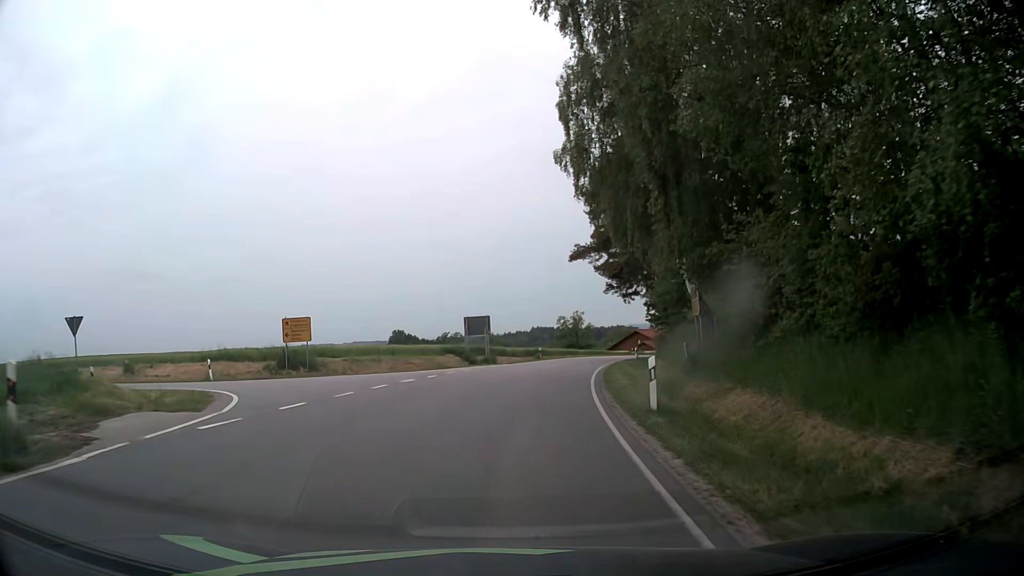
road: tertiary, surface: asphalt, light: Day
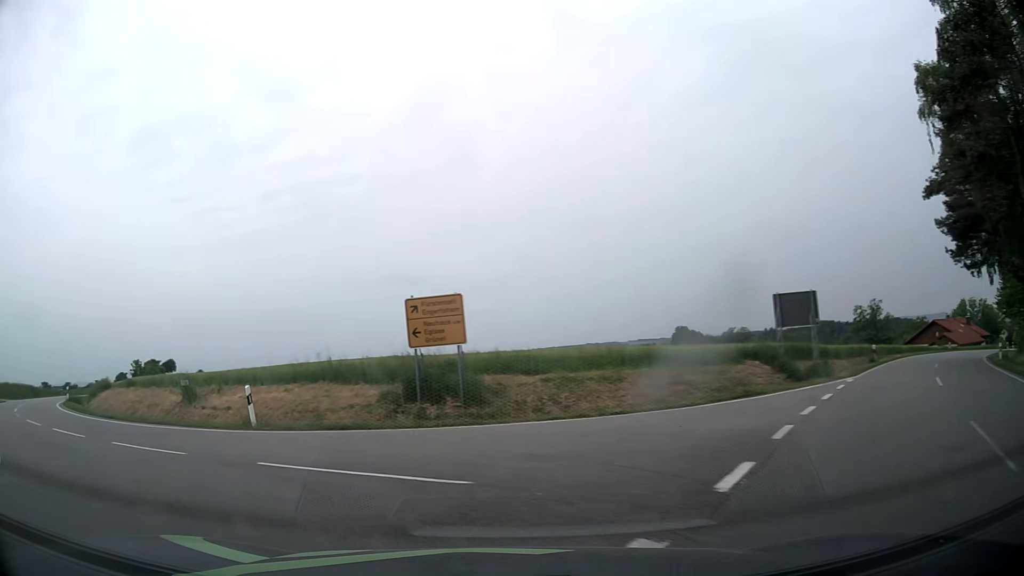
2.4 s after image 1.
(-1.4, +18.3) m; -22°
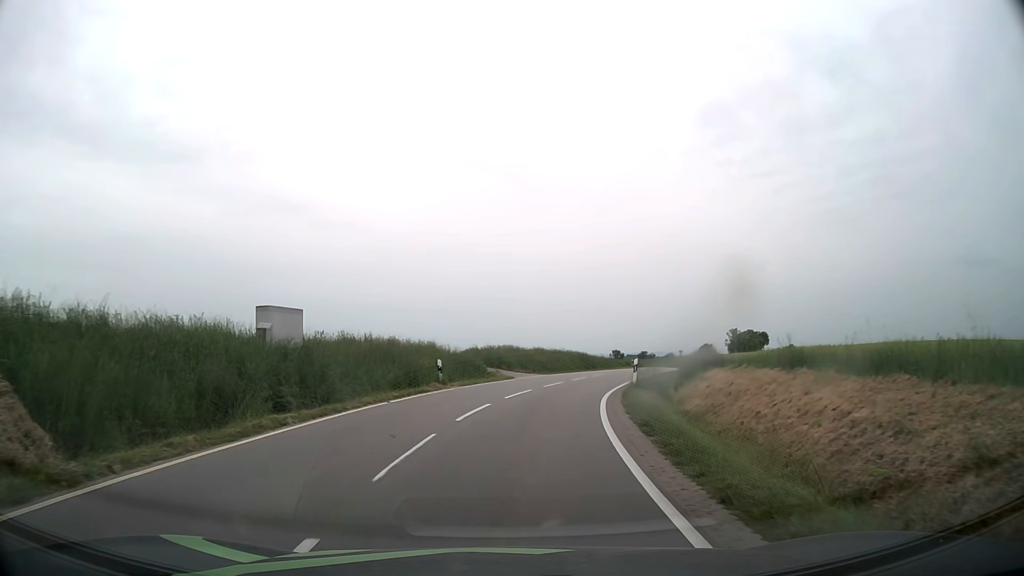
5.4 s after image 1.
(-13.0, +18.5) m; -51°
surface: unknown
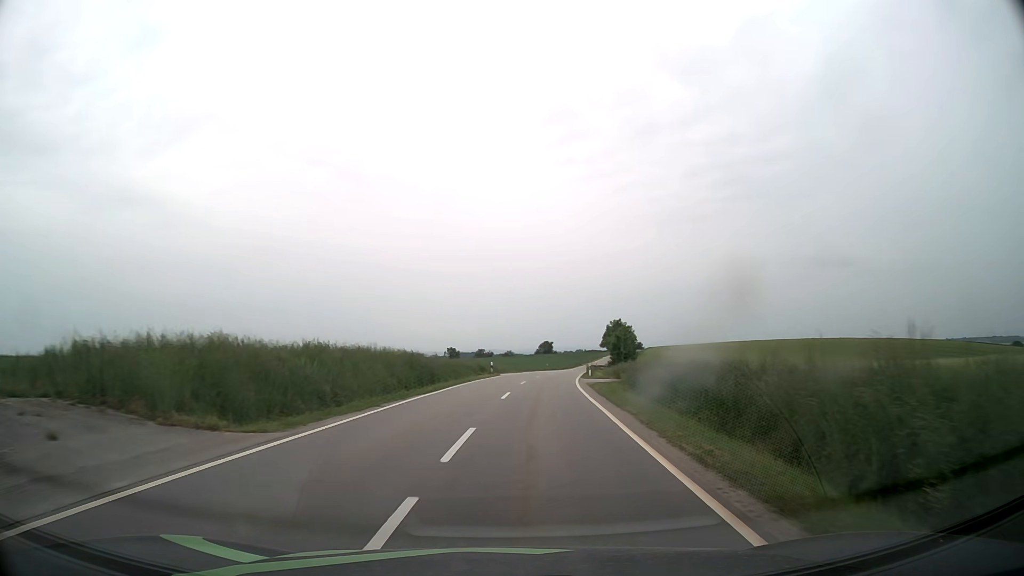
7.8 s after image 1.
(+2.8, +28.7) m; +14°
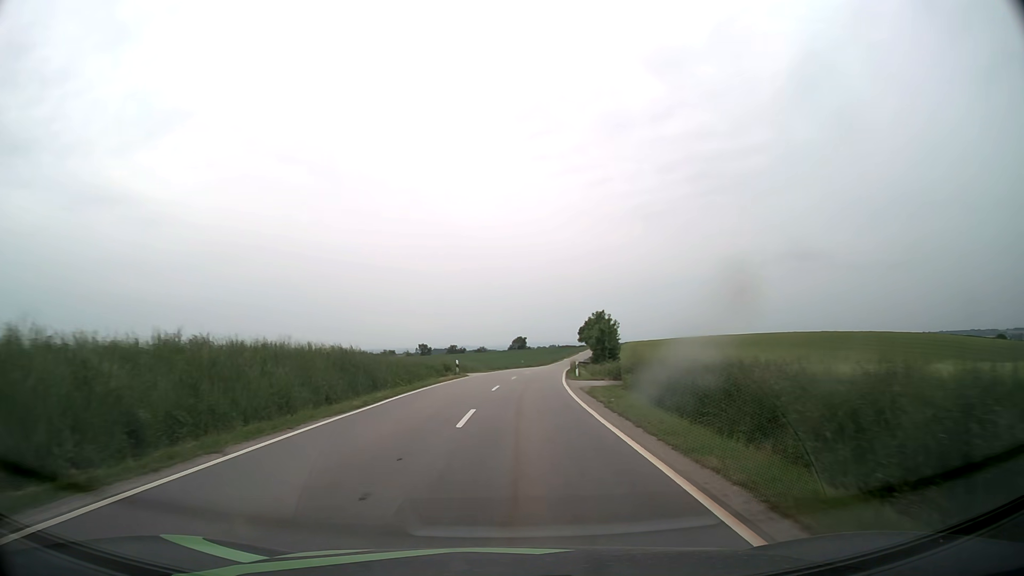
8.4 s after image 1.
(+0.2, +8.8) m; +2°
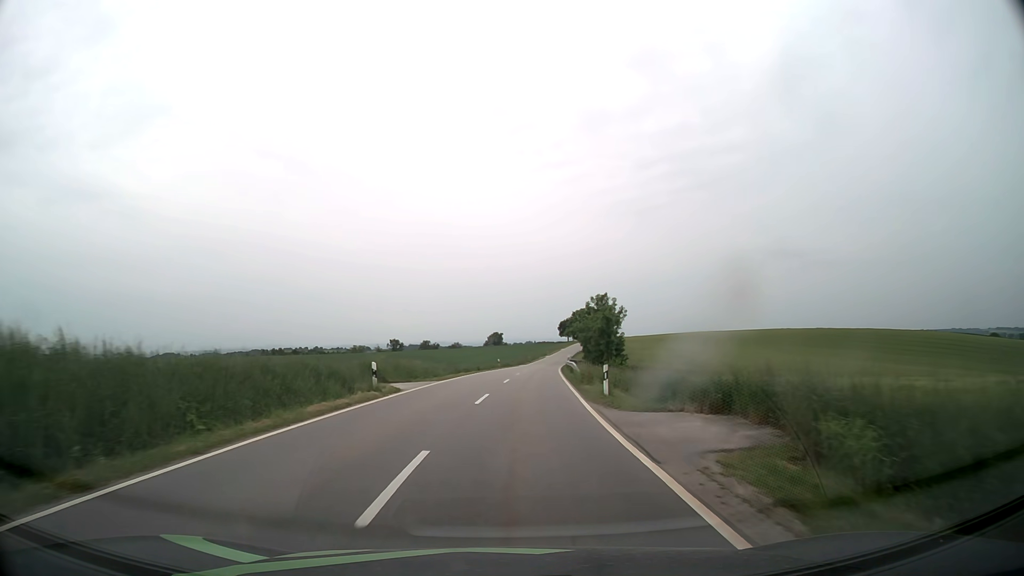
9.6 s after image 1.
(+0.4, +19.5) m; +2°
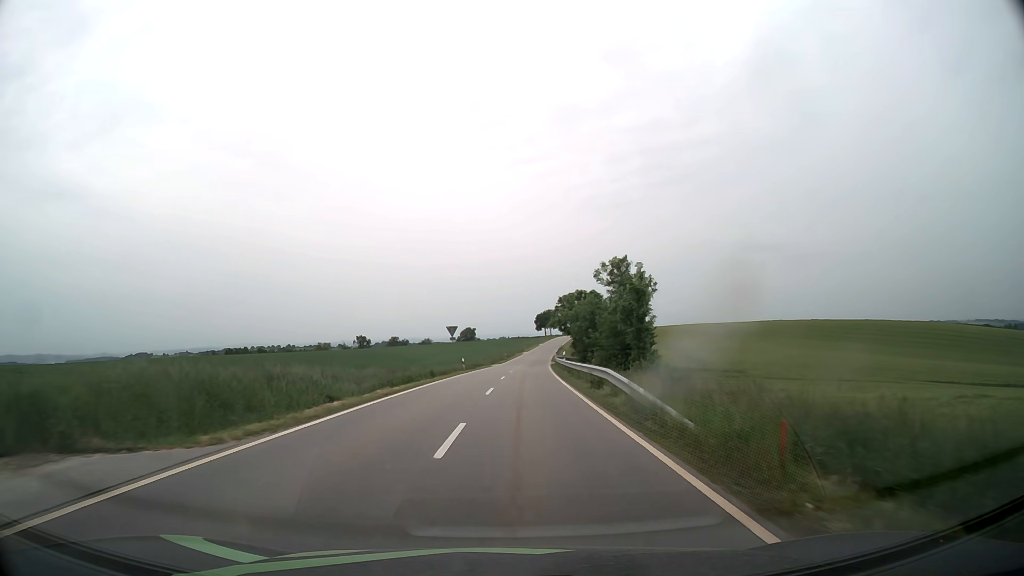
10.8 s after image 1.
(+0.4, +21.4) m; +2°
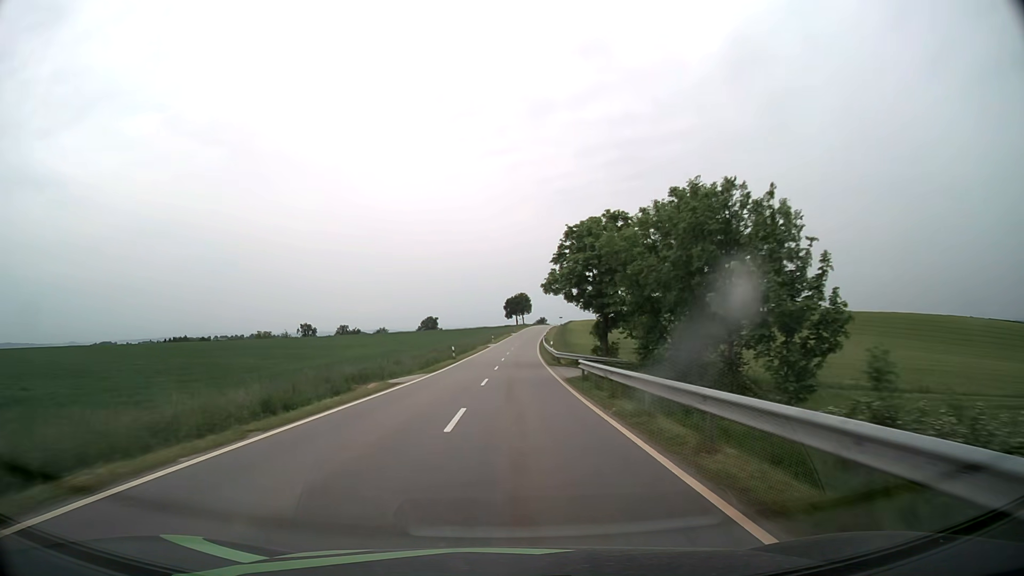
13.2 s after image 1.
(+1.1, +46.7) m; +3°
(0, +10) (0, +20) (0, +30) (+1, +40) (+1, +50) (+1, +60) (+2, +70) (+2, +80) (+3, +90) (+3, +100) m
